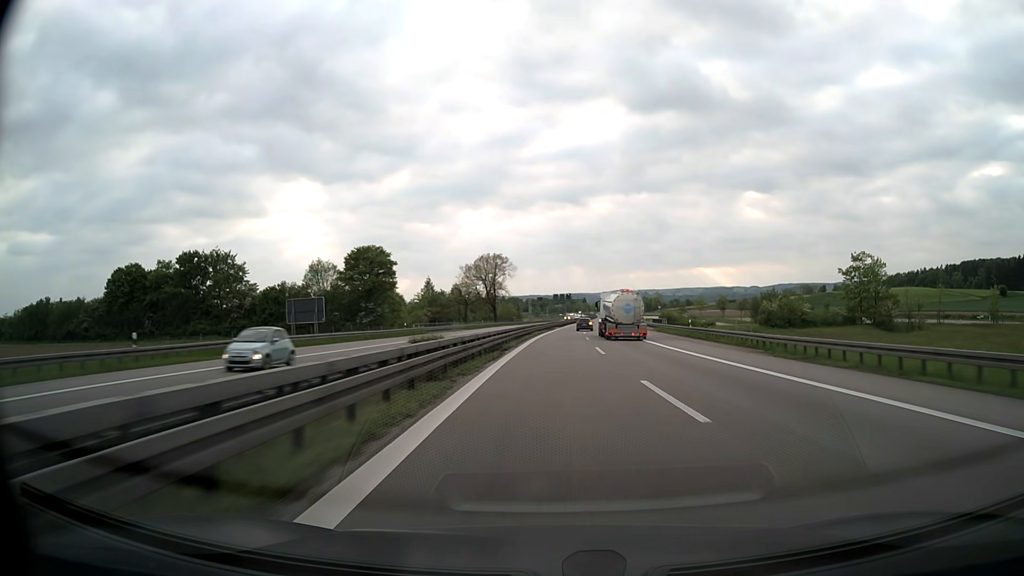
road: motorway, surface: asphalt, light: Day
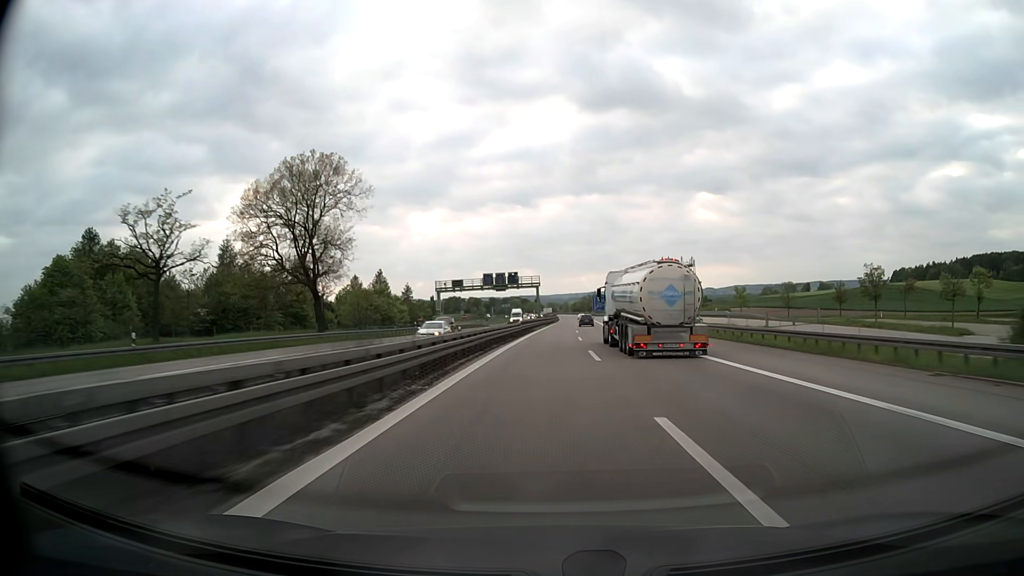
(+4.3, +96.0) m; +4°
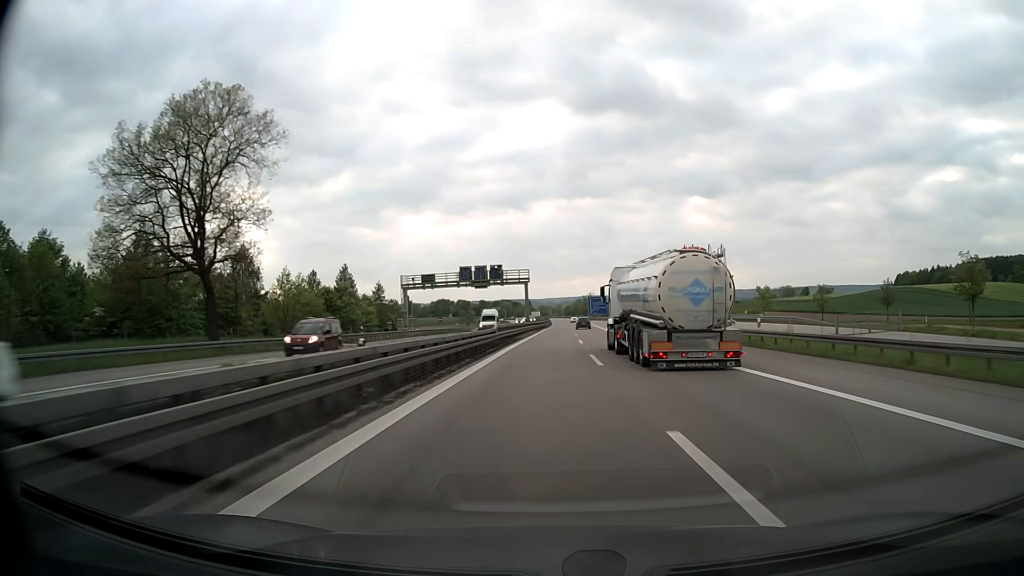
(+0.1, +19.2) m; +1°
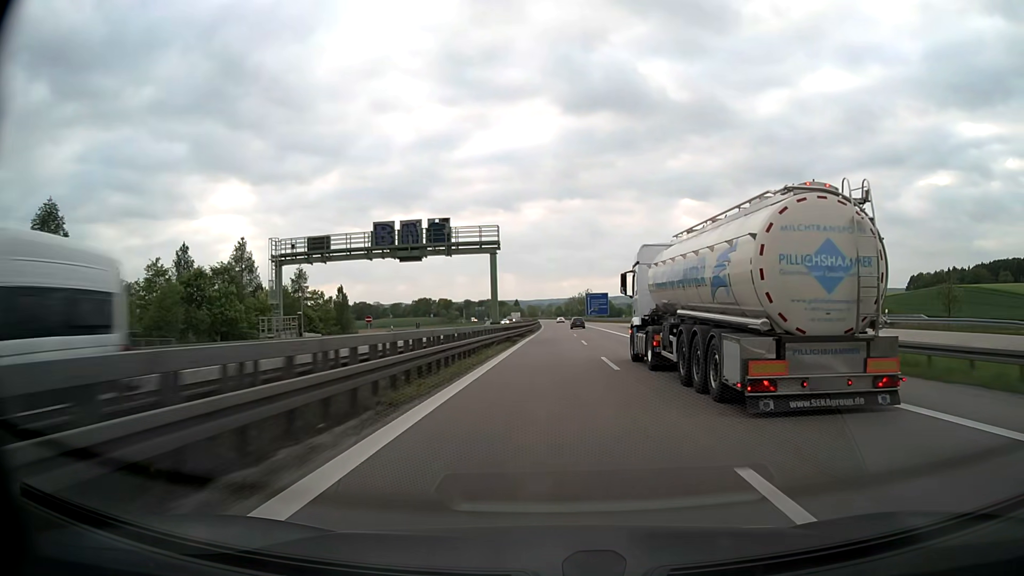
(+0.3, +38.2) m; +1°
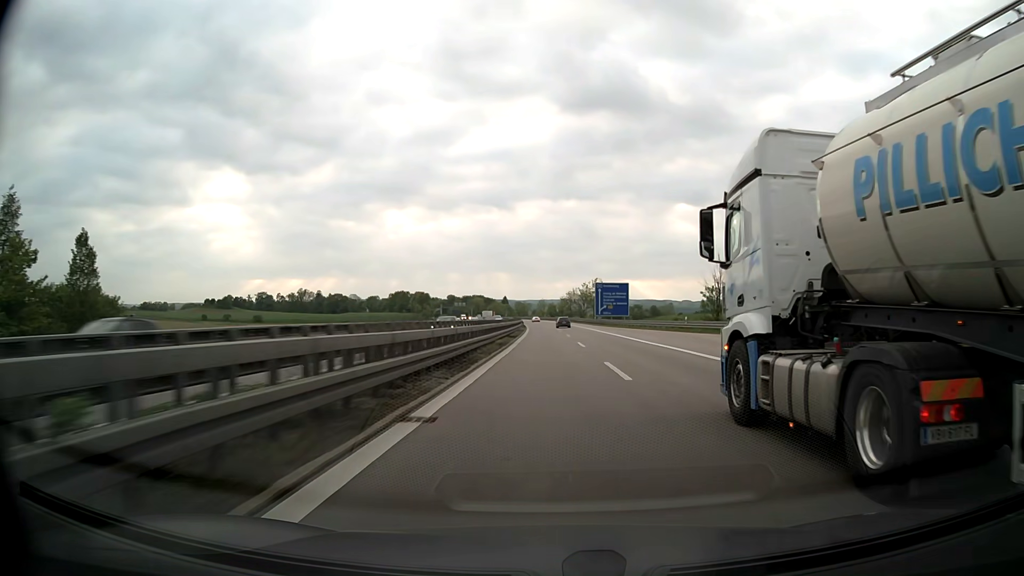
(+0.5, +57.2) m; 0°
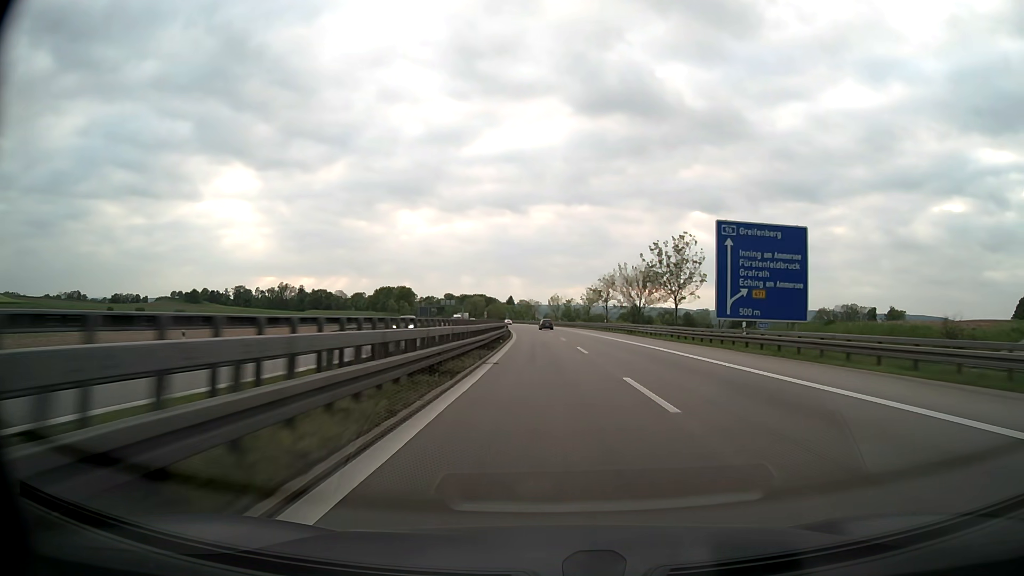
(0.0, +77.5) m; -1°
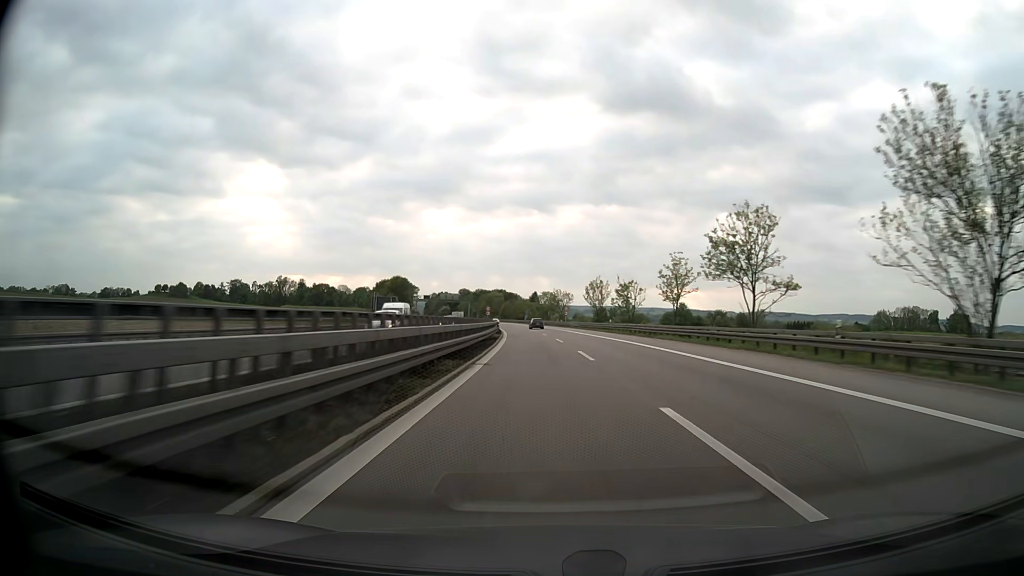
(-1.0, +60.2) m; -2°
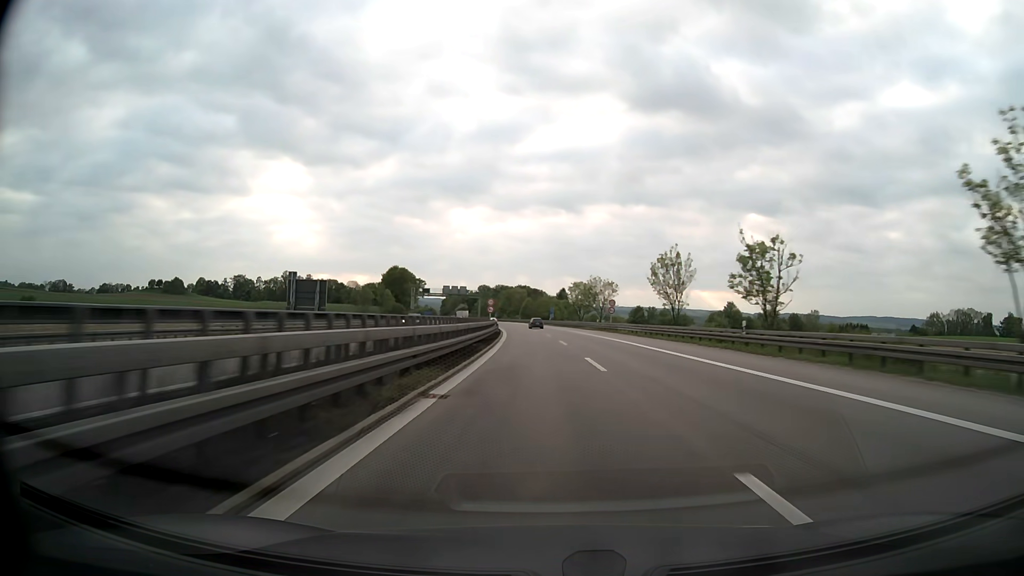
(-0.8, +40.5) m; -2°
(0, +10) (0, +20) (0, +30) (-1, +40) (-1, +50) (-2, +60) (-2, +70) (-3, +80) (-4, +90) (-5, +100) m
